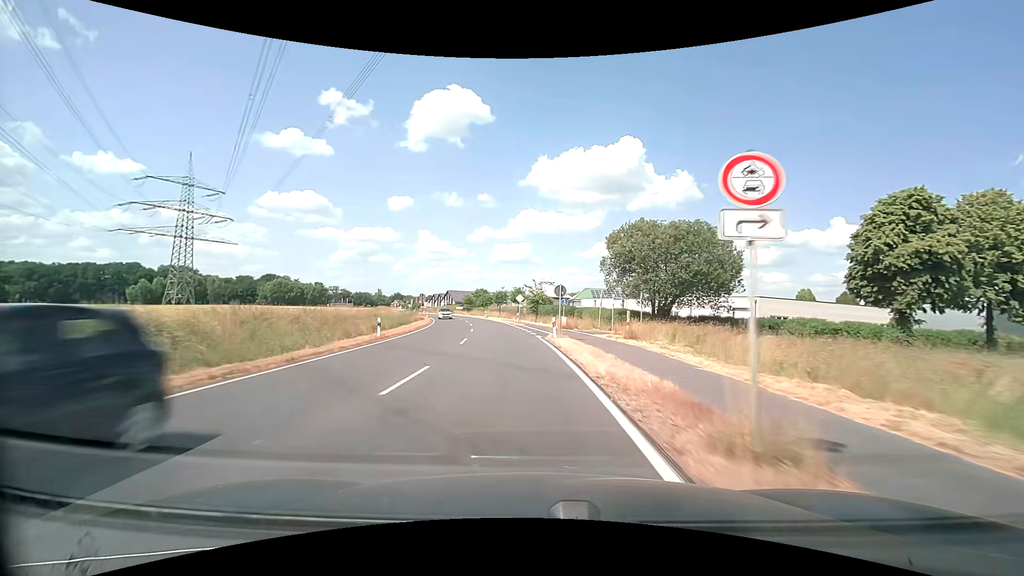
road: secondary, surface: asphalt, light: Day
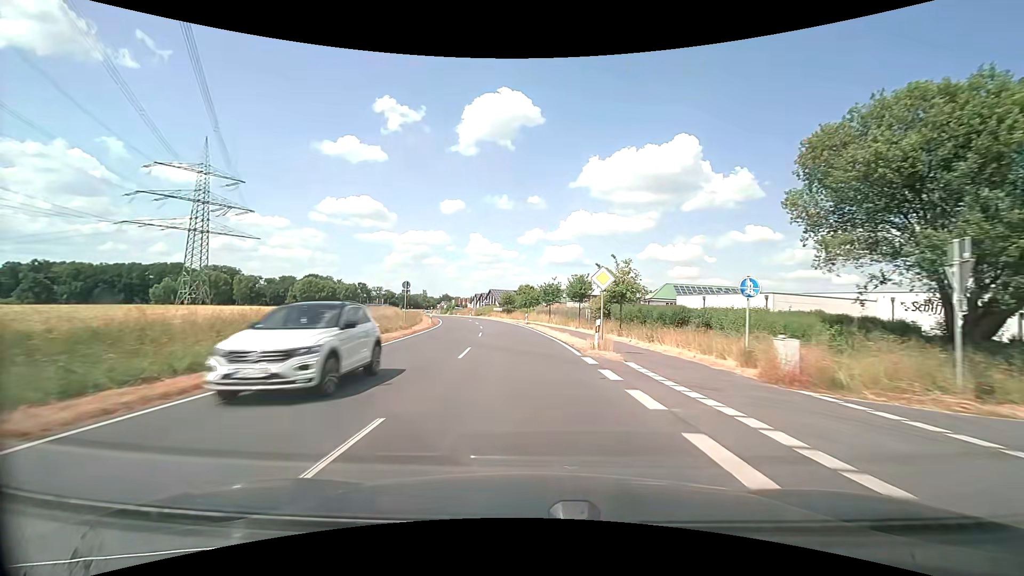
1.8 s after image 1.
(-1.8, +30.1) m; -6°
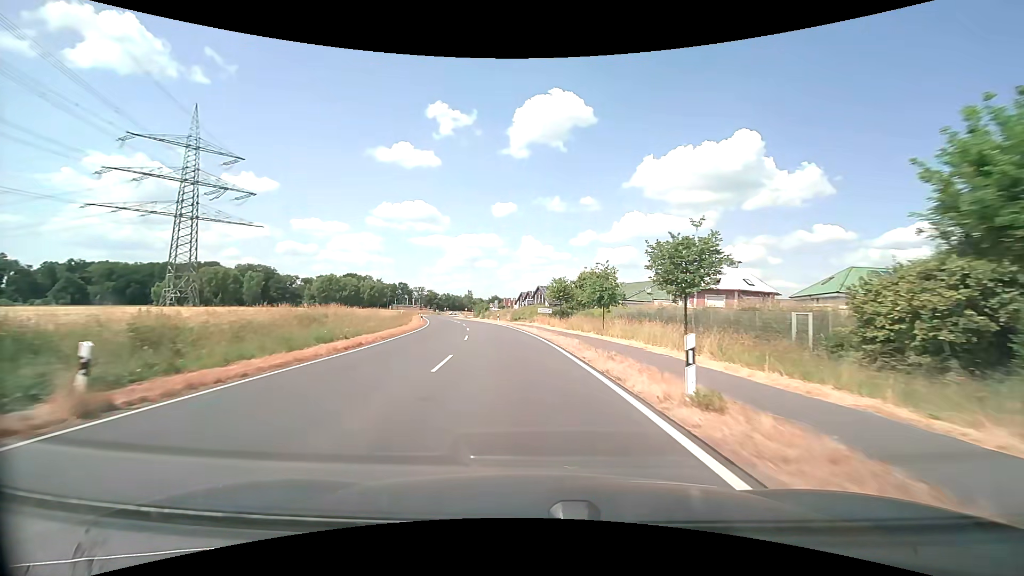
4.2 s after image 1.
(-2.0, +39.2) m; -6°
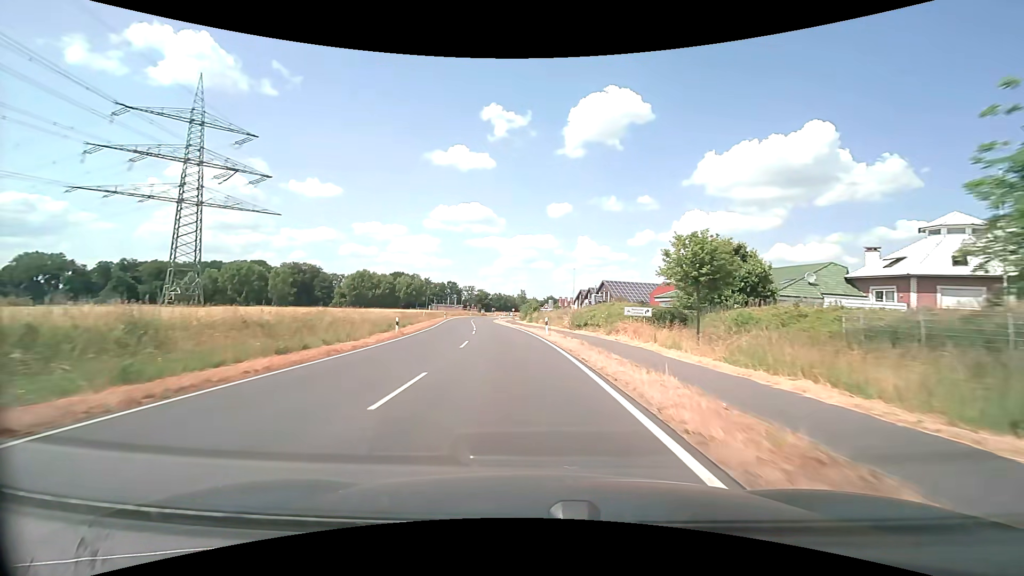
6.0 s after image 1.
(-1.5, +28.6) m; -6°
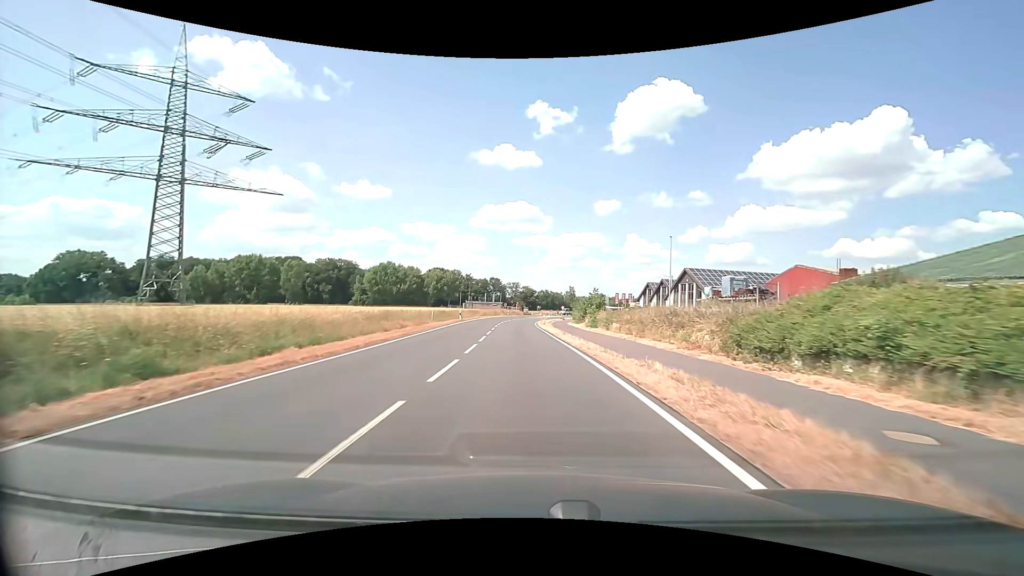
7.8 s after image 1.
(-1.4, +27.7) m; -5°
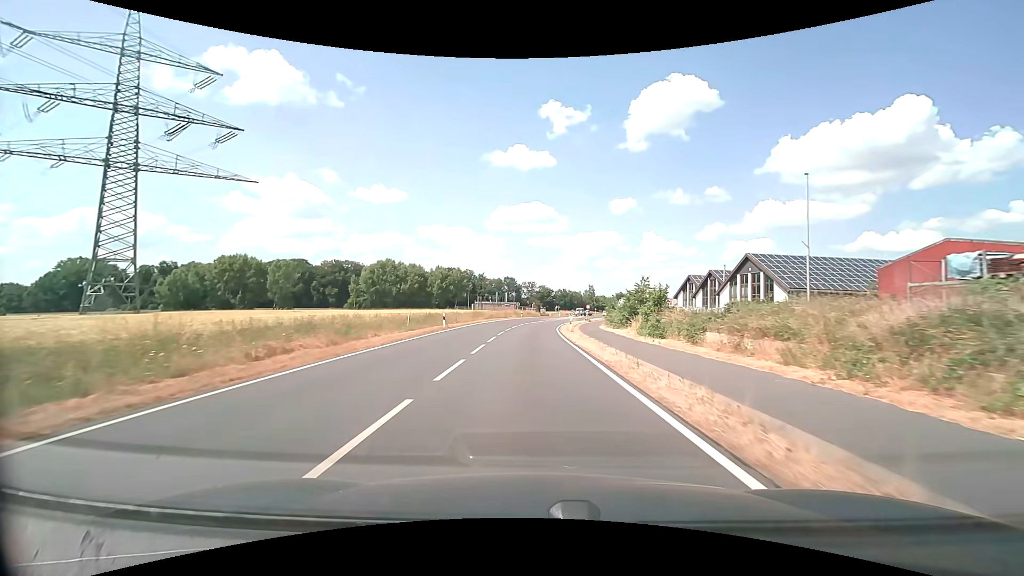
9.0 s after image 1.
(-0.3, +17.8) m; -2°
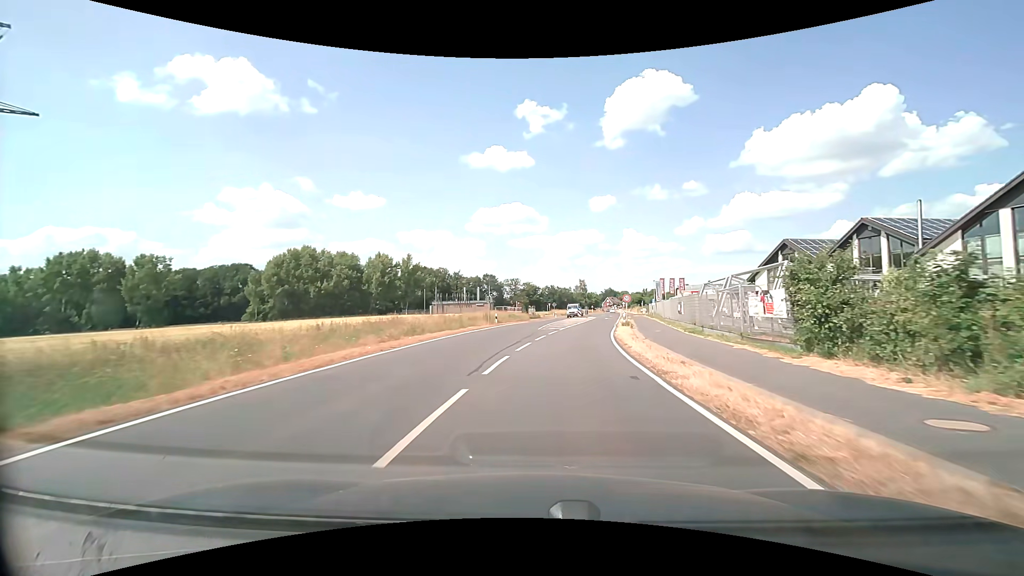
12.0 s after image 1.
(-0.3, +41.0) m; +1°
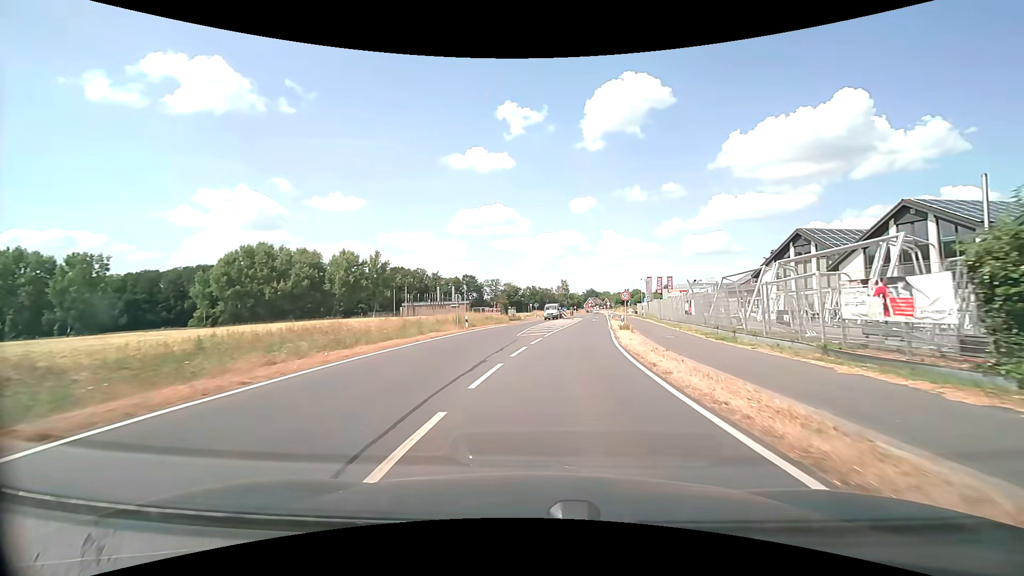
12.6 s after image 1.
(+0.2, +7.8) m; +2°
(0, +10) (+1, +20) (+2, +30) (+4, +40) (+5, +50) (+7, +60) (+8, +69) (+10, +79) (+11, +89) (+12, +99) m
